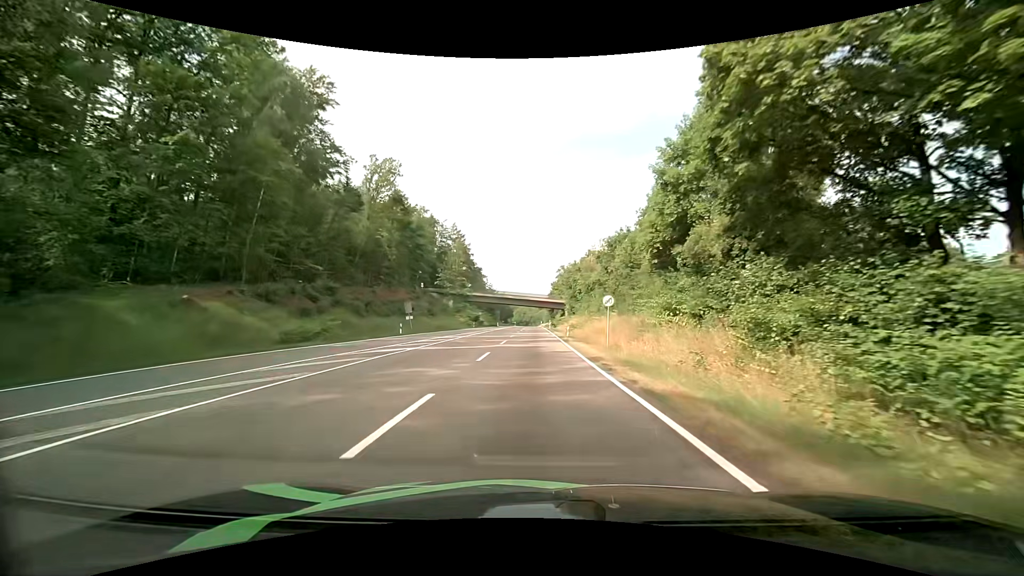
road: secondary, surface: asphalt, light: Day
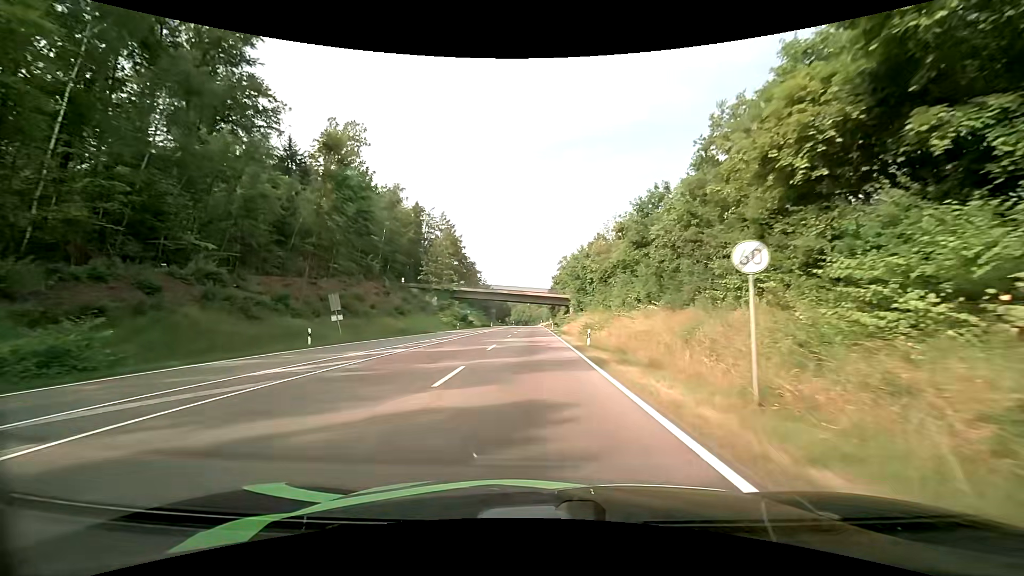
(+0.1, +18.2) m; 0°
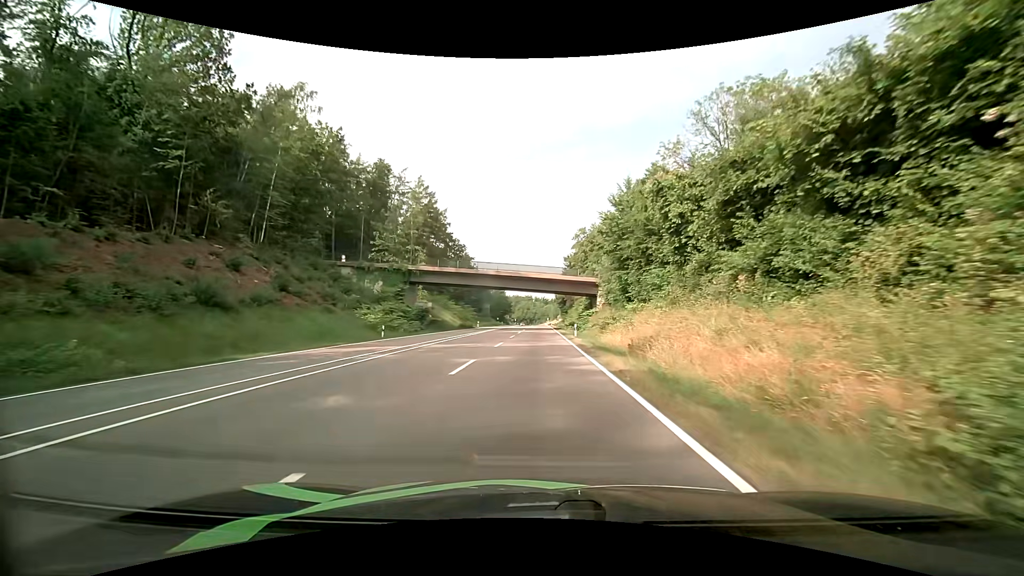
(-0.1, +38.0) m; -1°
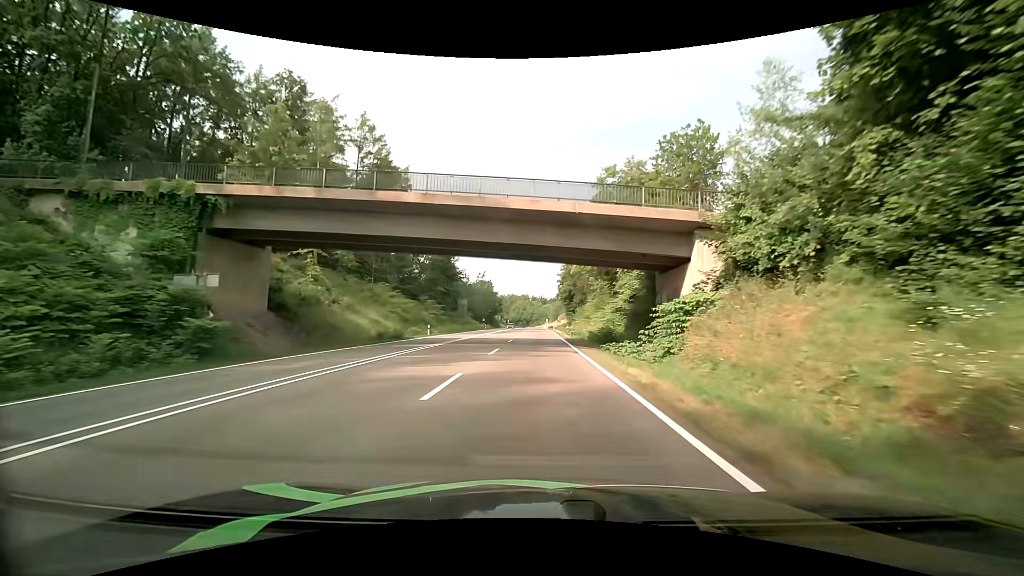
(+0.2, +38.0) m; 0°
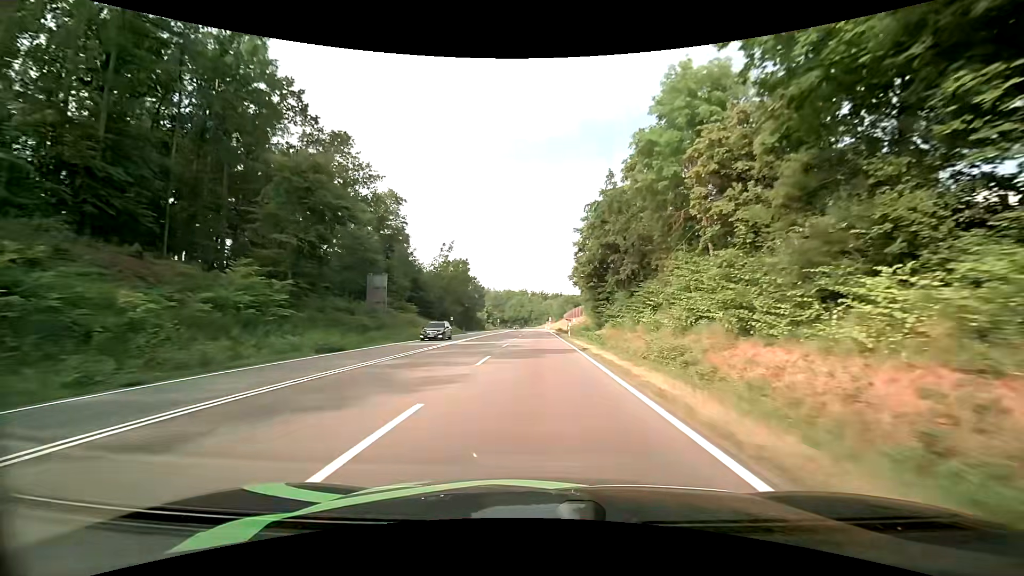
(+0.3, +50.9) m; 0°
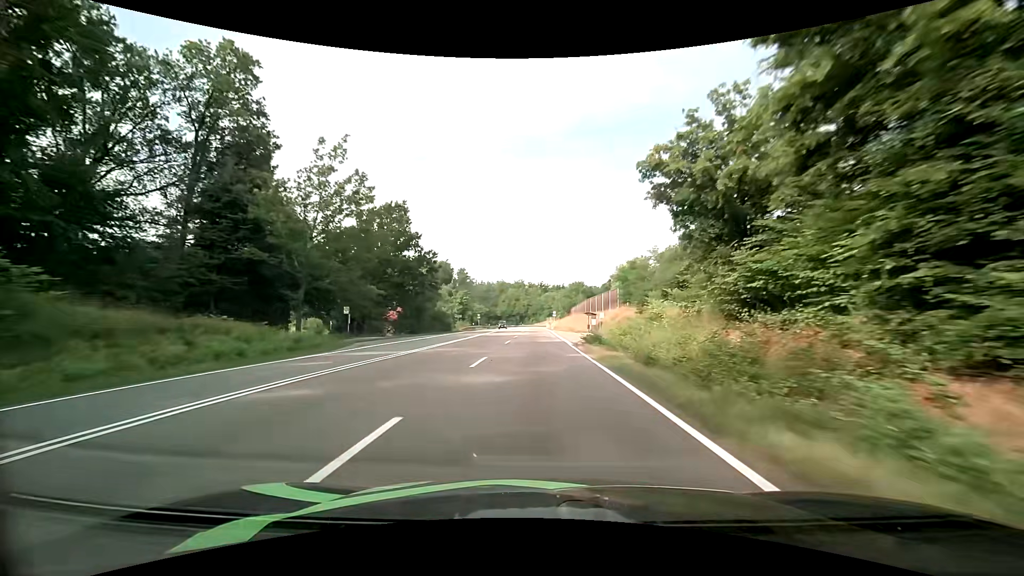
(+0.2, +47.8) m; 0°
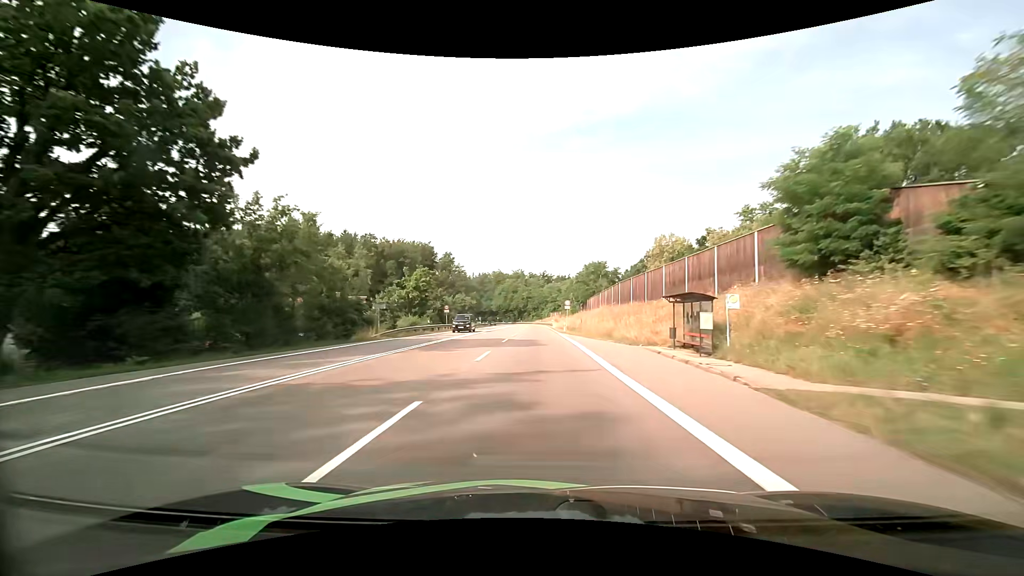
(+0.2, +38.4) m; 0°
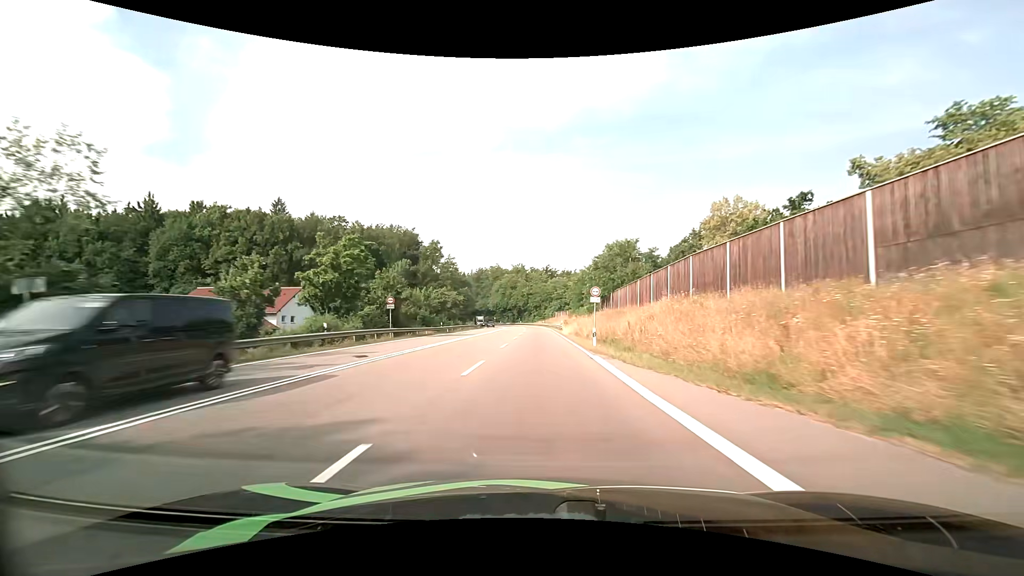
(-0.1, +26.1) m; 0°
(0, +10) (0, +20) (0, +30) (0, +40) (0, +50) (0, +60) (0, +70) (0, +80) (-1, +90) (-1, +100) m
